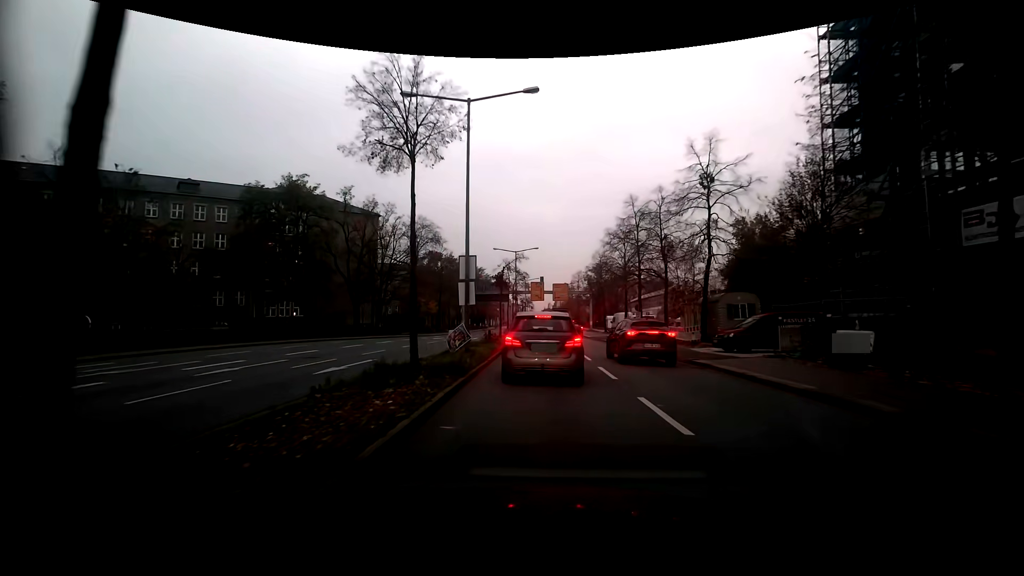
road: secondary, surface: asphalt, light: Day
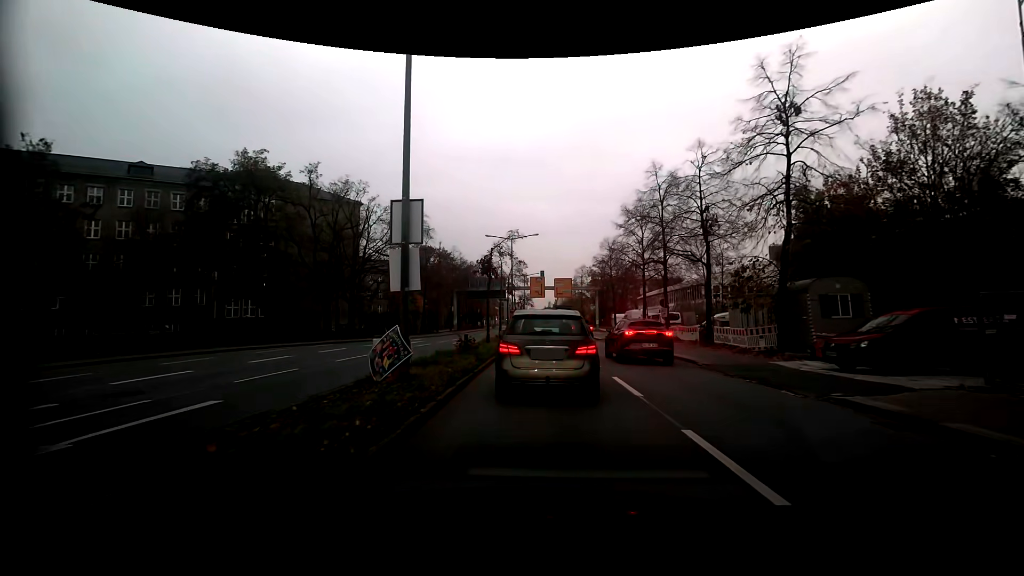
(0.0, +8.3) m; 0°
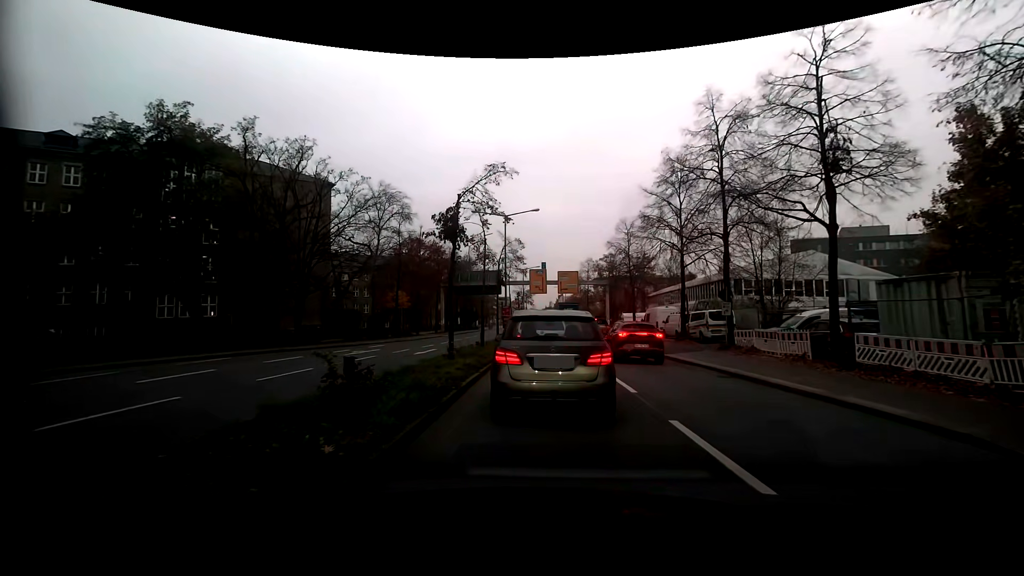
(0.0, +10.8) m; -1°
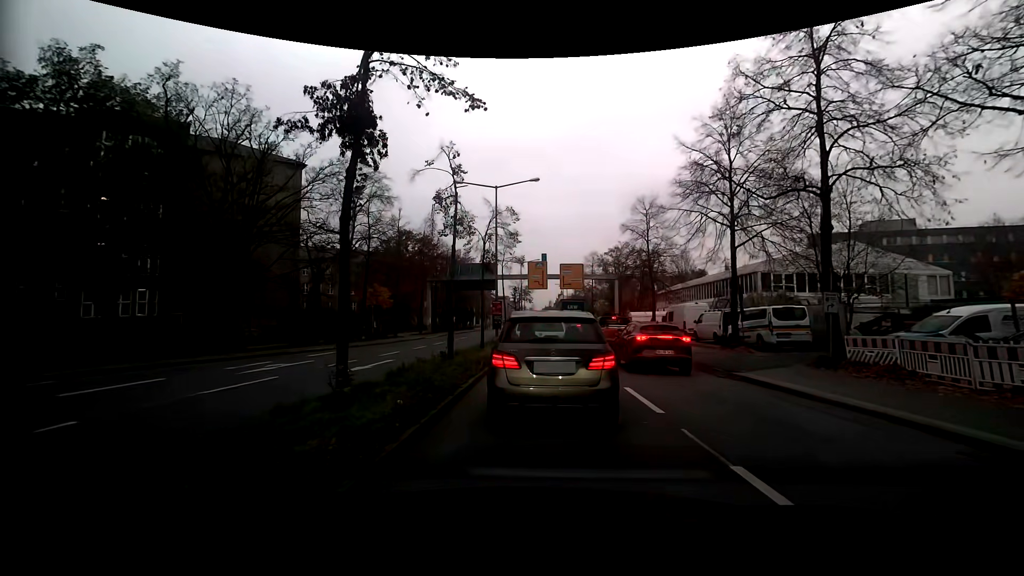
(+0.1, +8.0) m; +2°
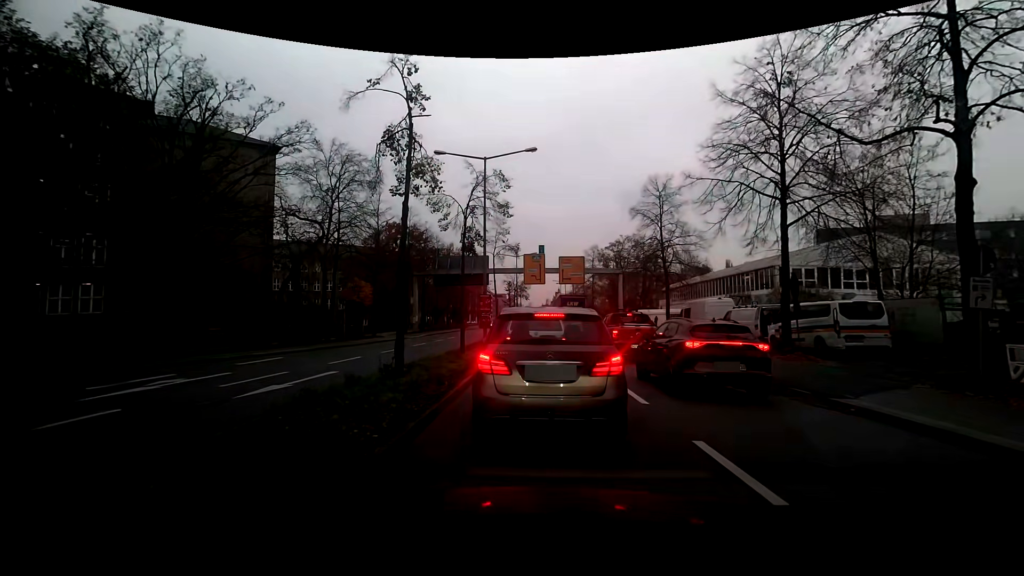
(-0.1, +4.9) m; -1°
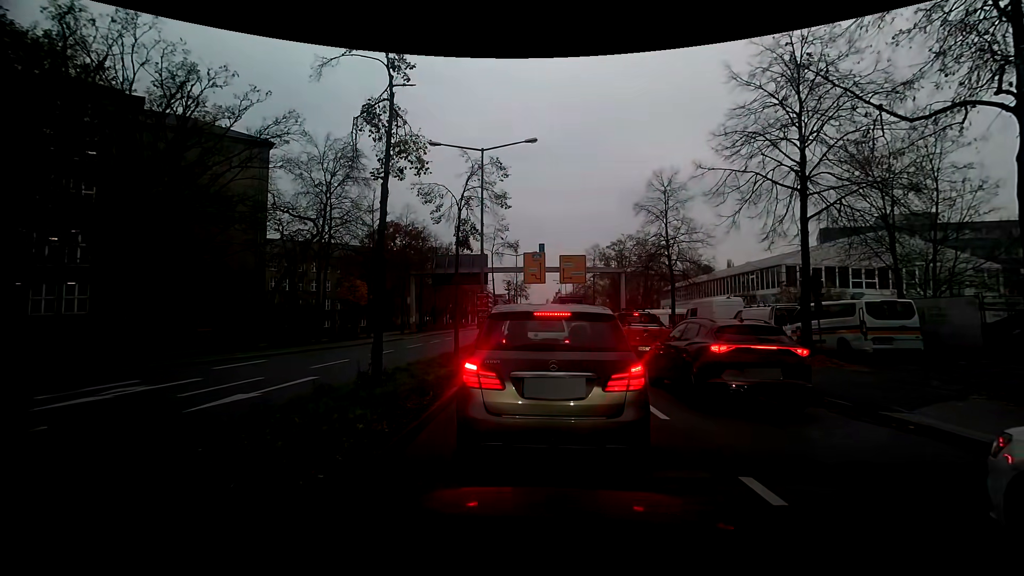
(0.0, +1.2) m; 0°
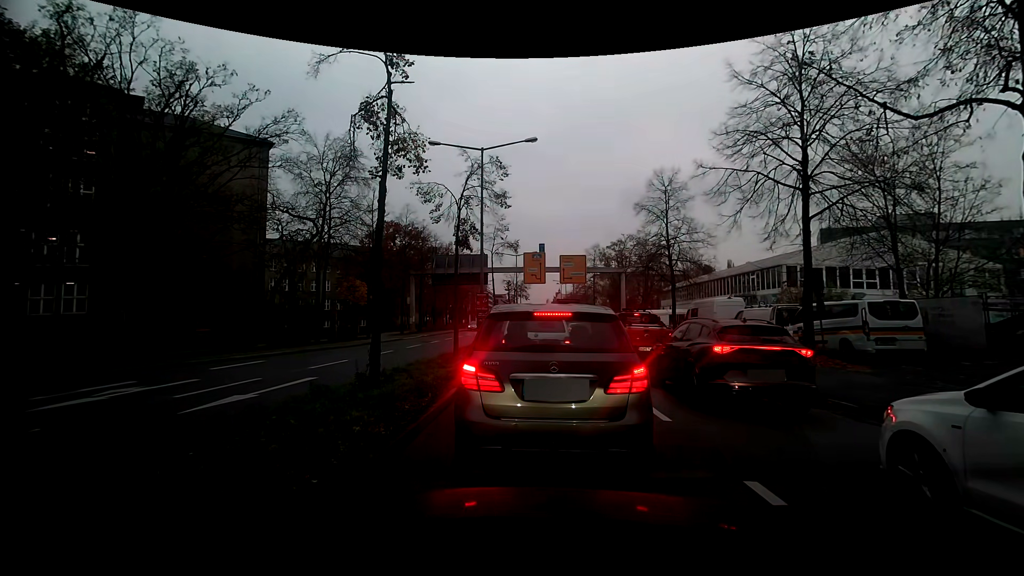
(0.0, +0.1) m; 0°
